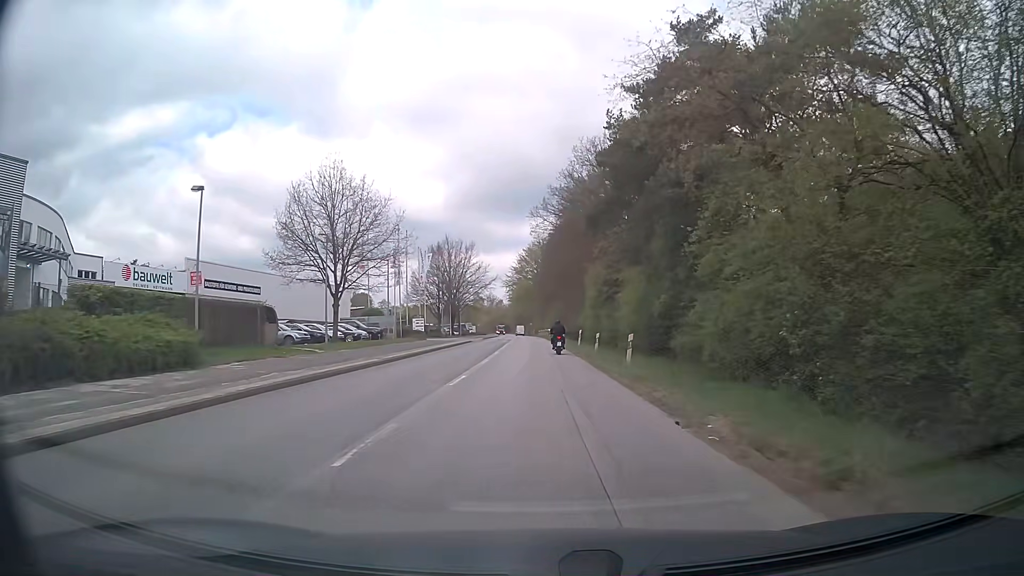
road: secondary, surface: asphalt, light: Day
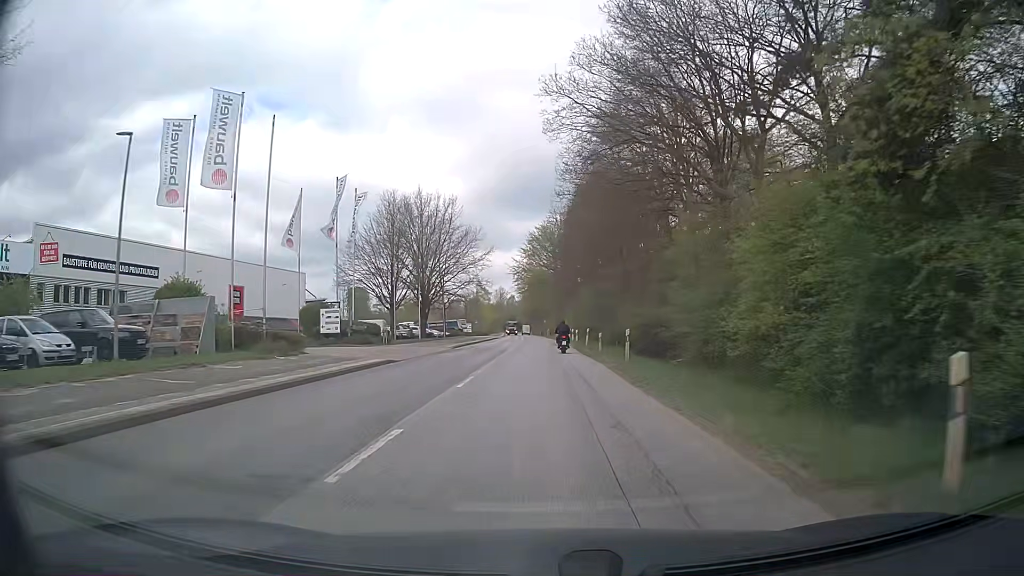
(-0.6, +37.1) m; -2°
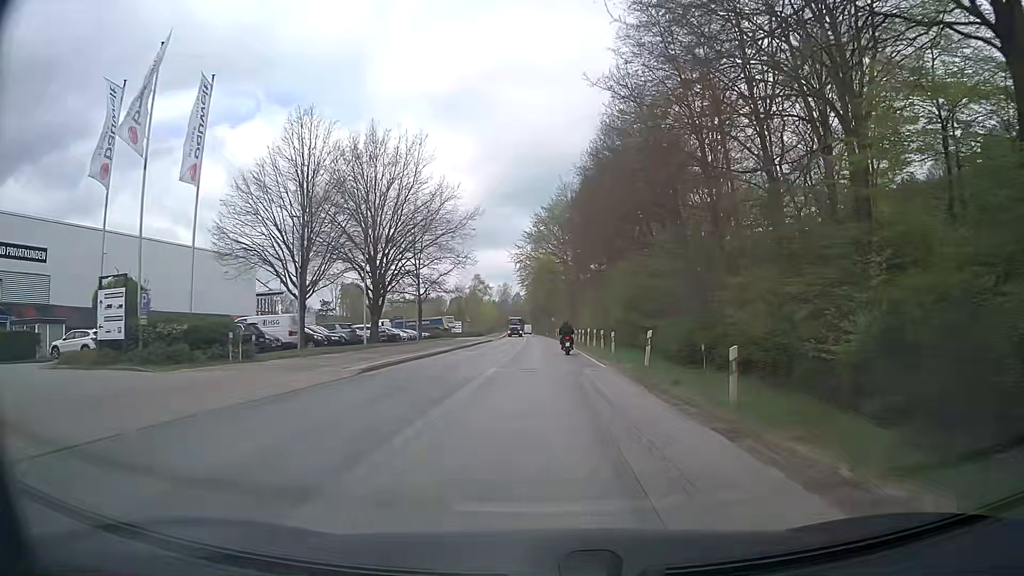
(0.0, +22.8) m; -1°
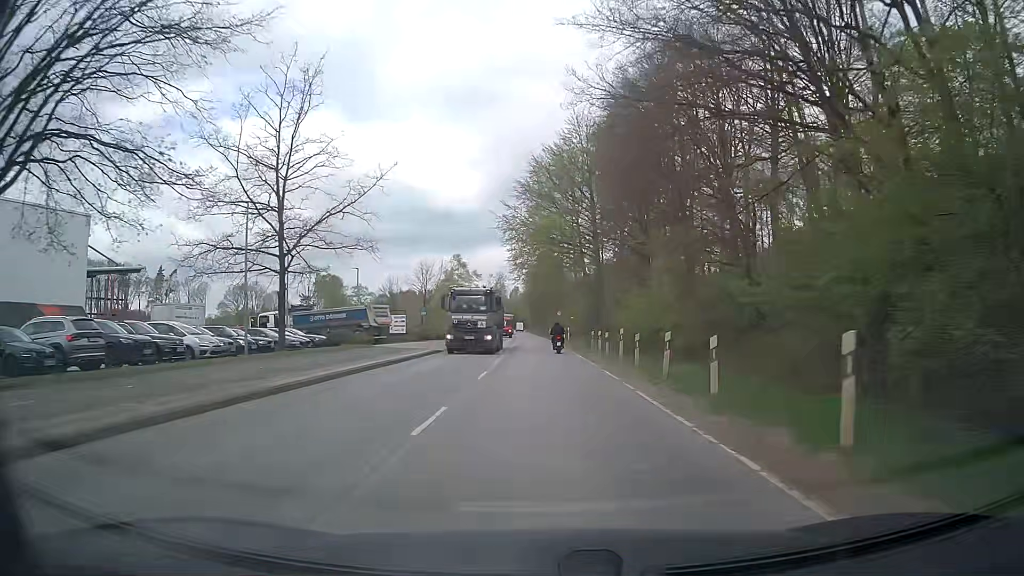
(+0.2, +37.9) m; 0°
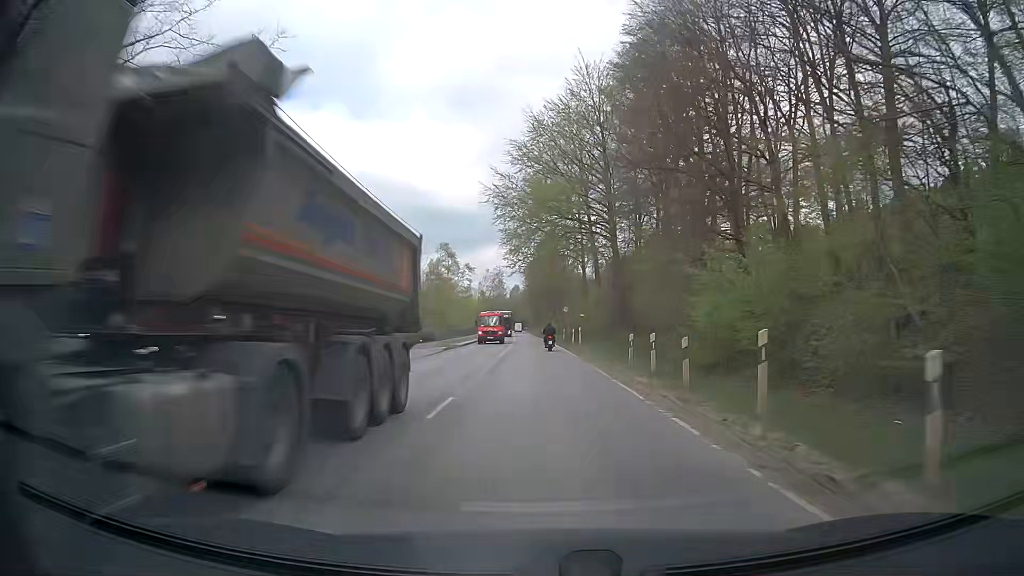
(0.0, +16.5) m; 0°
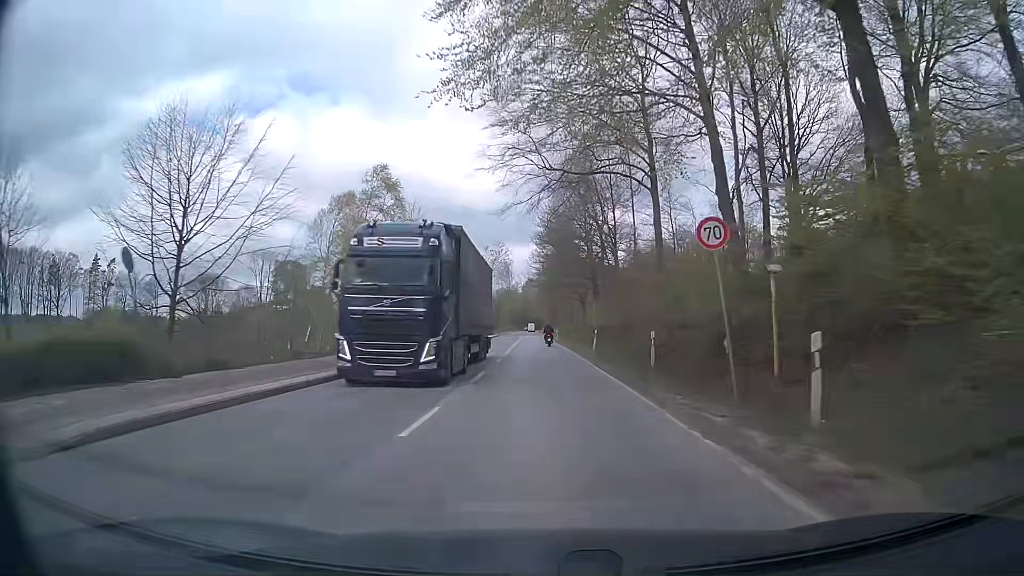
(-0.2, +47.6) m; -1°
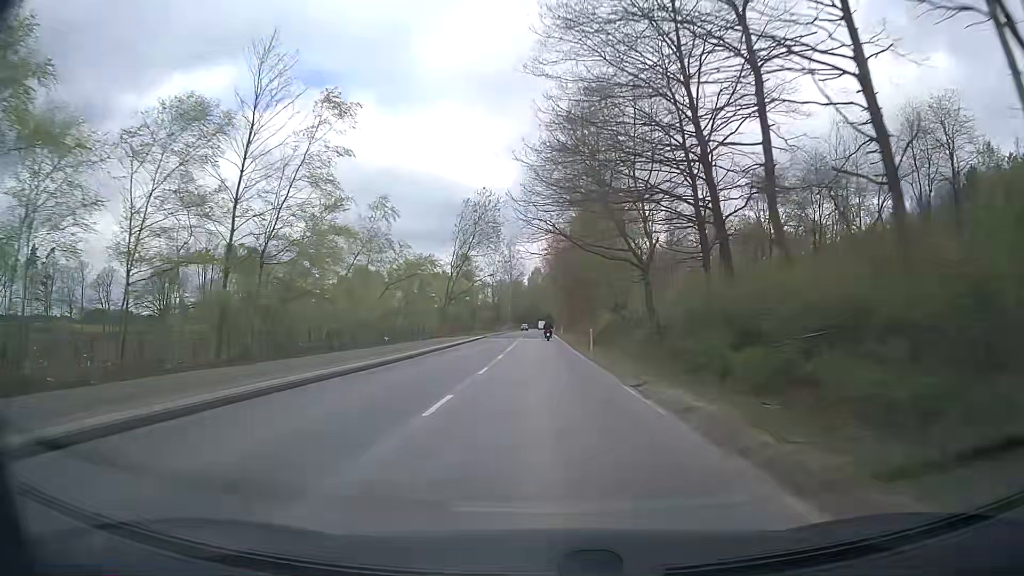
(-0.2, +43.7) m; -1°
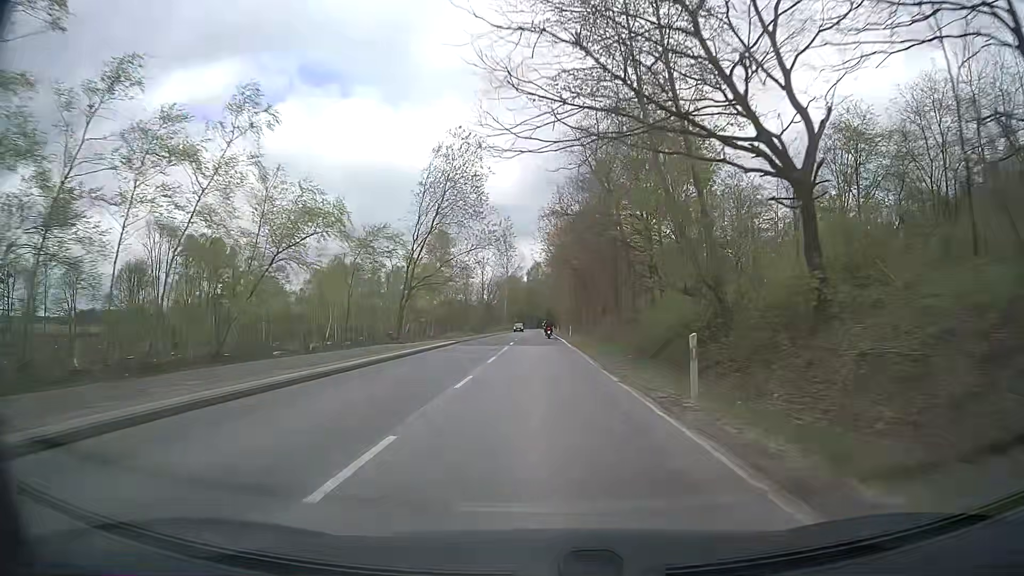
(0.0, +23.2) m; 0°
(0, +10) (0, +20) (0, +30) (0, +40) (0, +50) (0, +60) (0, +70) (0, +80) (-1, +90) (-1, +100) m
